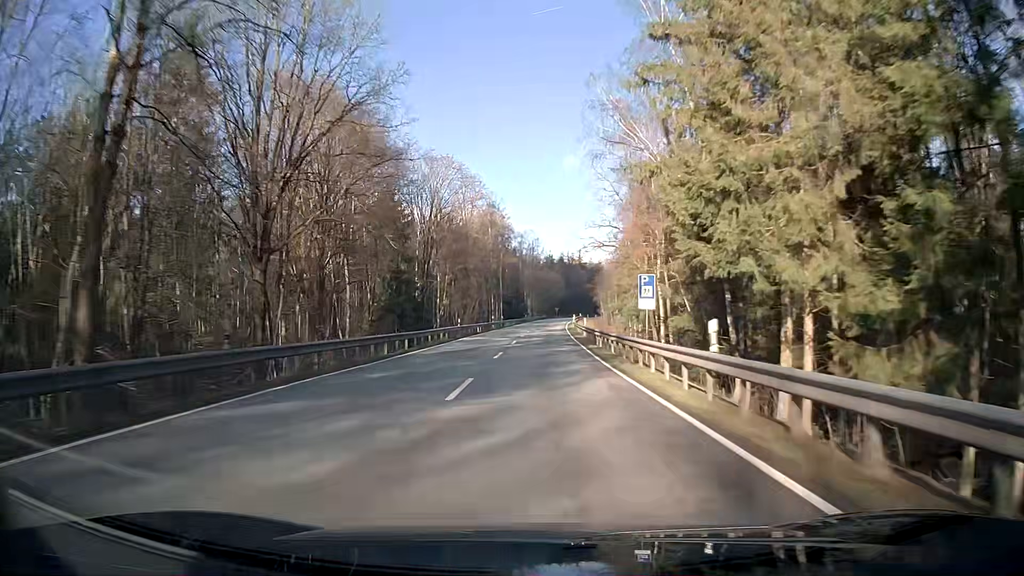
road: secondary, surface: asphalt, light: Day
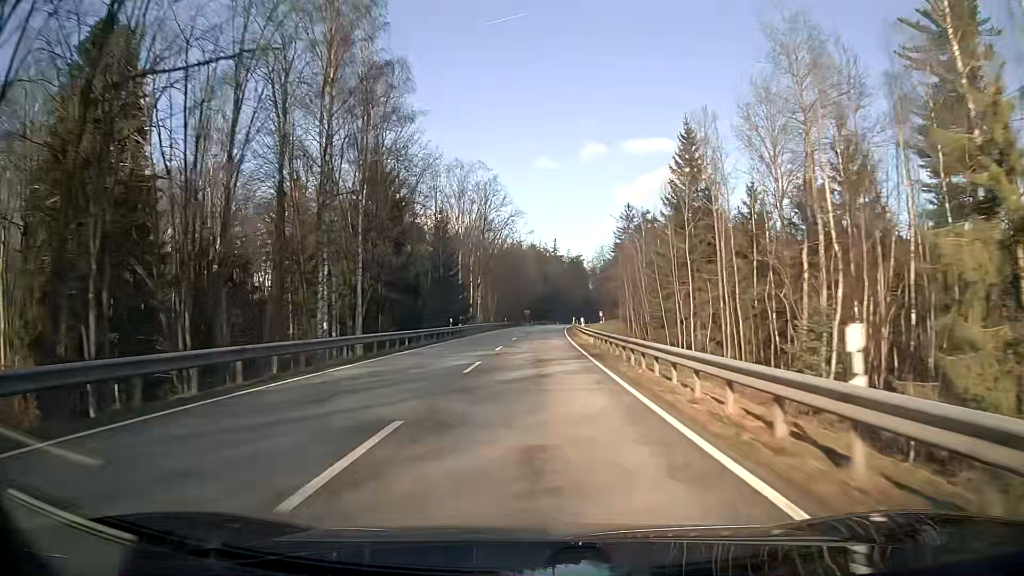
(+2.2, +78.8) m; +3°
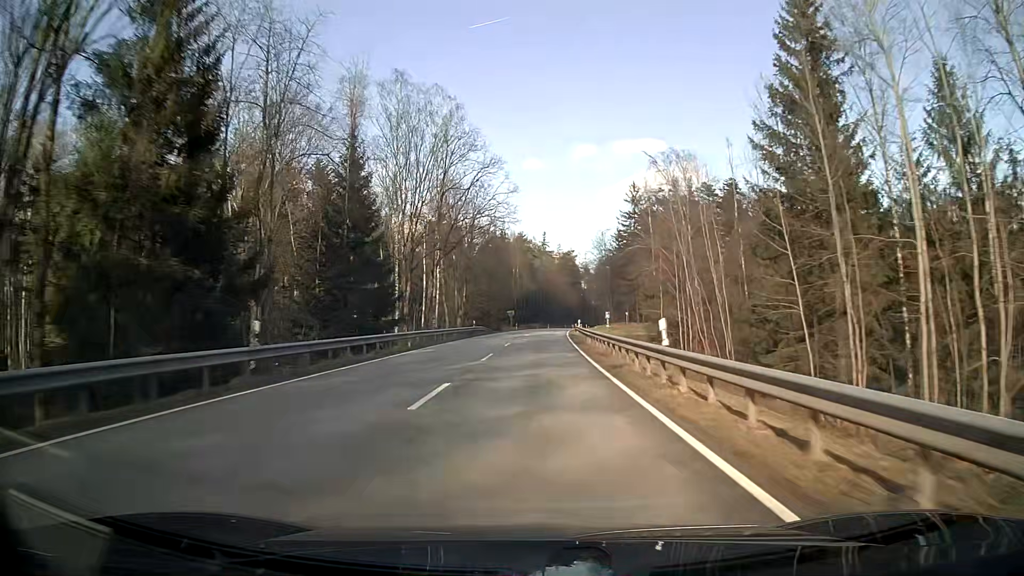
(+0.3, +31.5) m; +1°
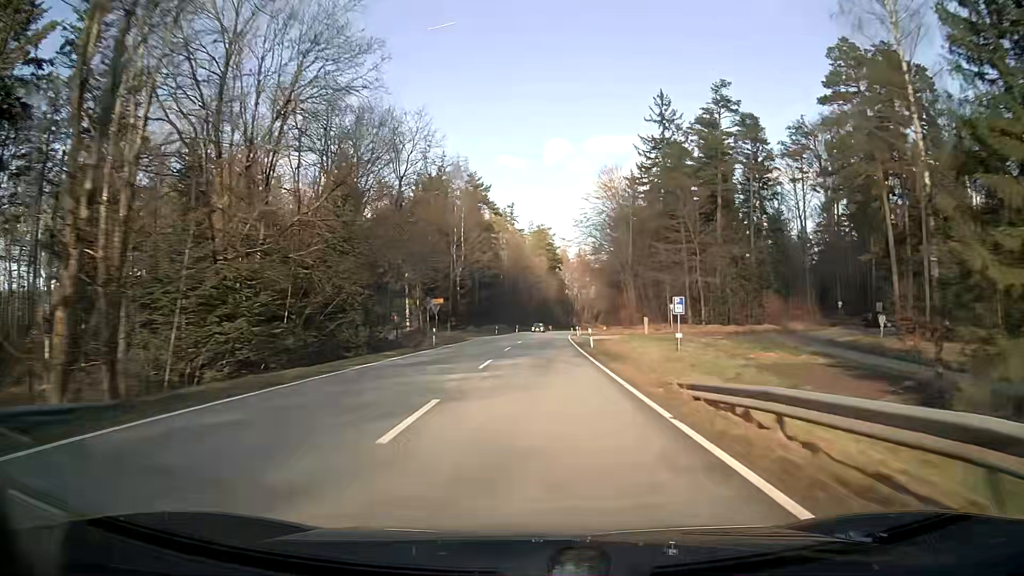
(+1.5, +63.1) m; +3°
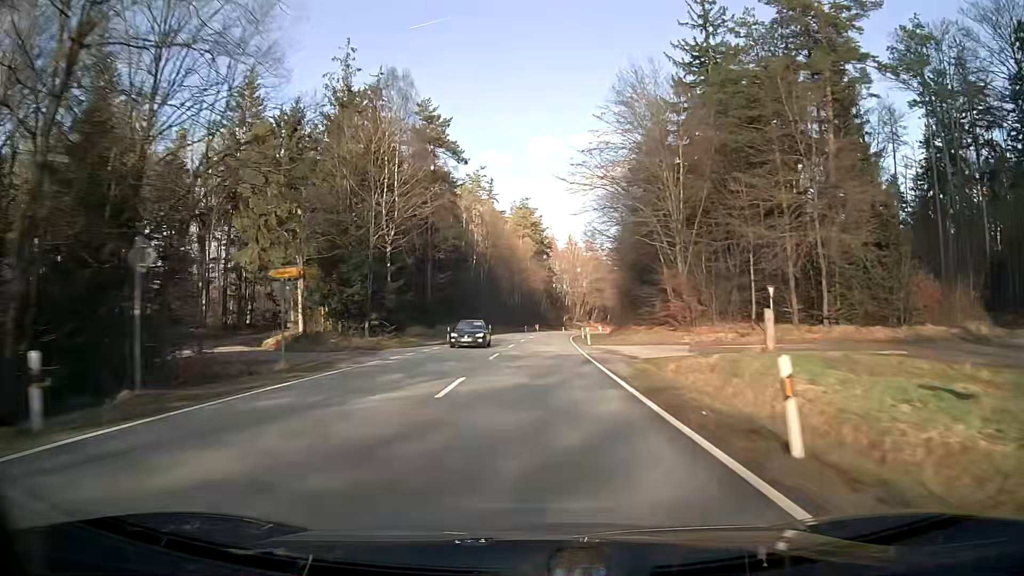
(+0.4, +31.6) m; +1°
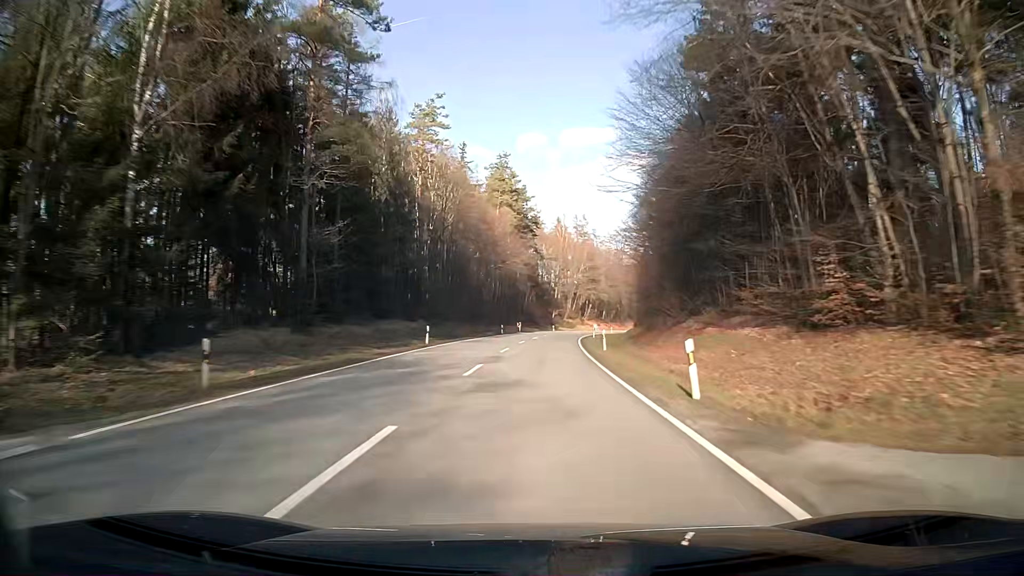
(+0.4, +31.6) m; +2°
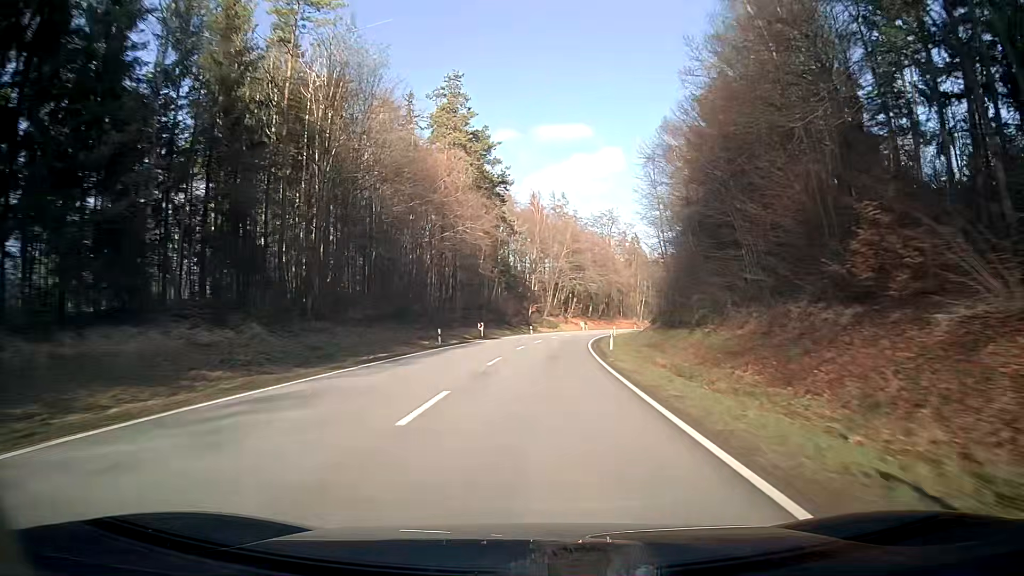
(+0.7, +31.7) m; +3°
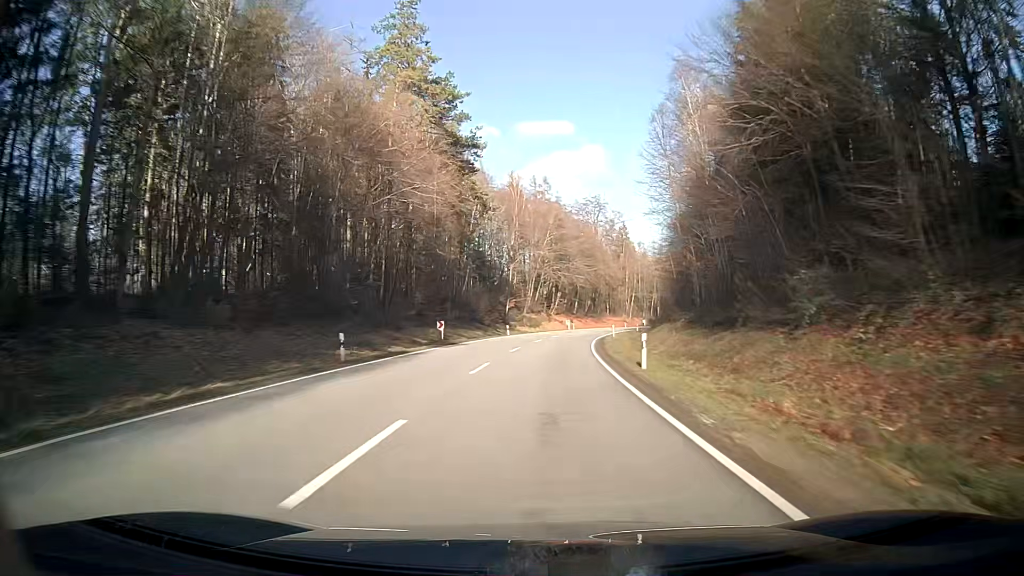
(+0.2, +15.9) m; +2°
